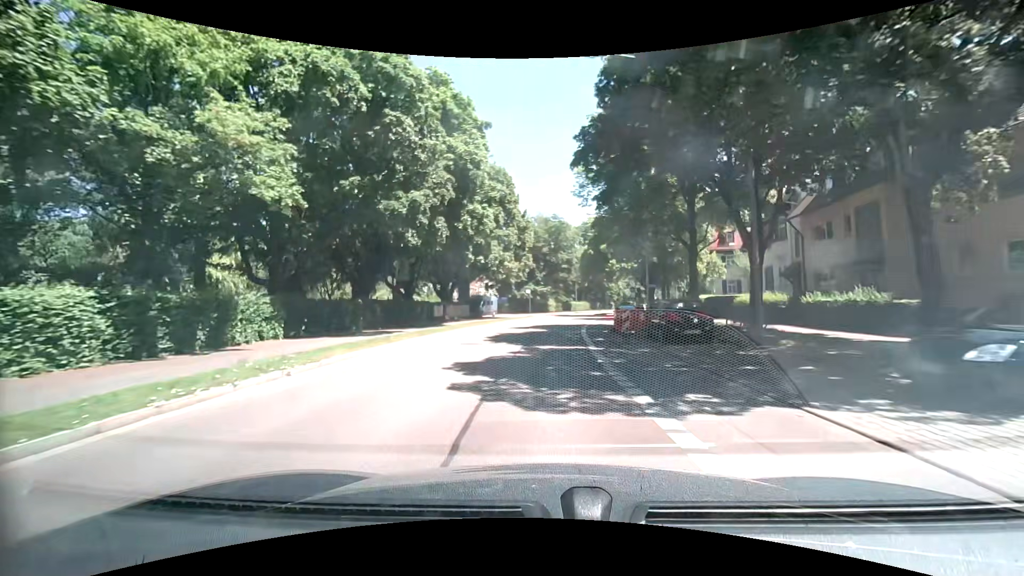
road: secondary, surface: asphalt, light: Day
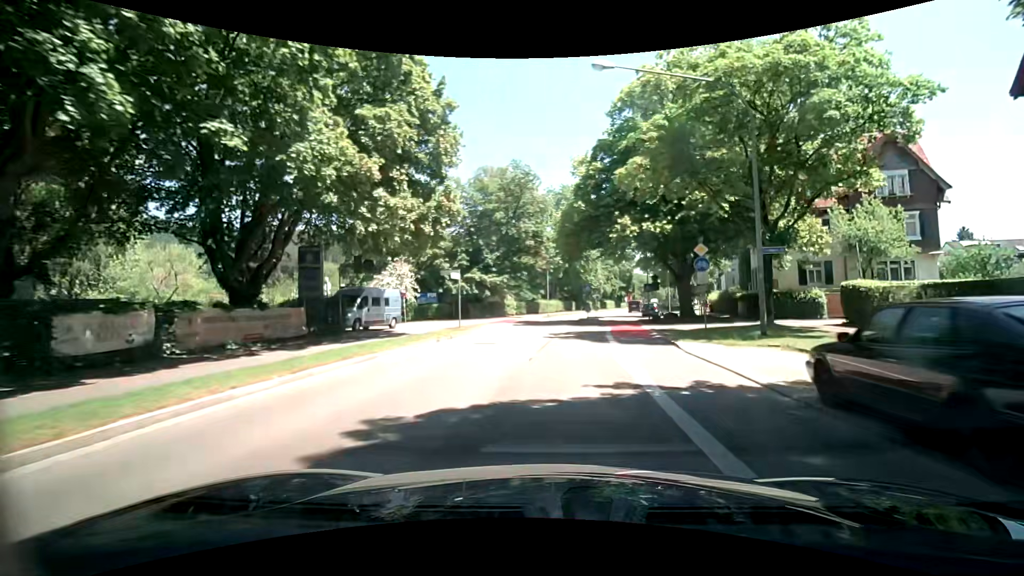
(+0.4, +29.8) m; +4°
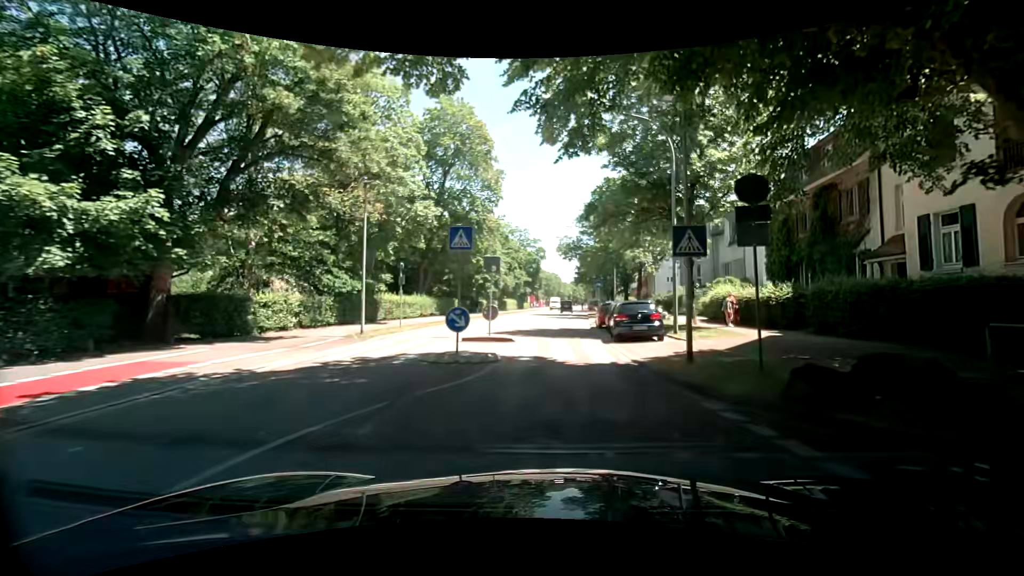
(+2.9, +33.3) m; +11°
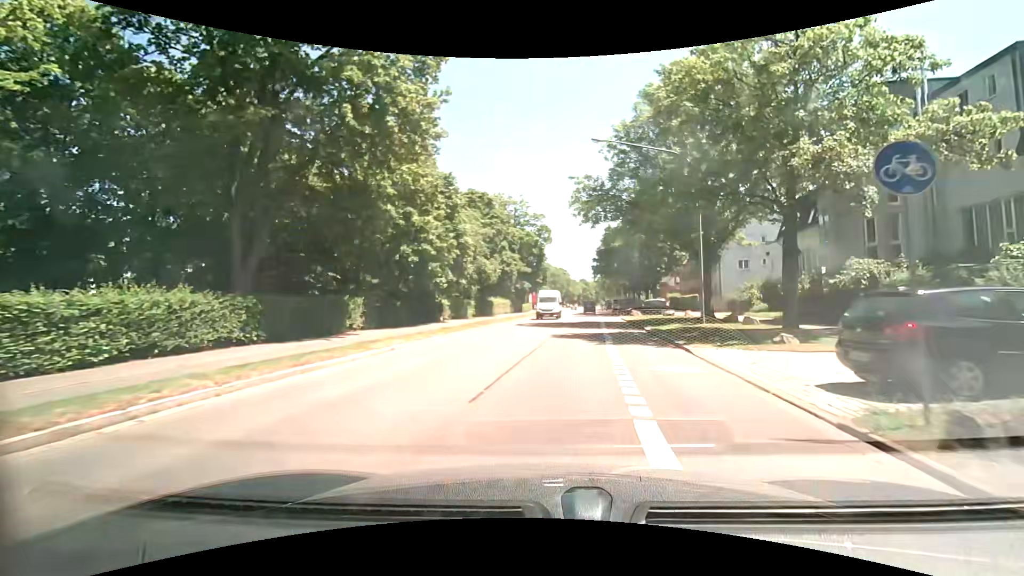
(+0.7, +29.8) m; +1°
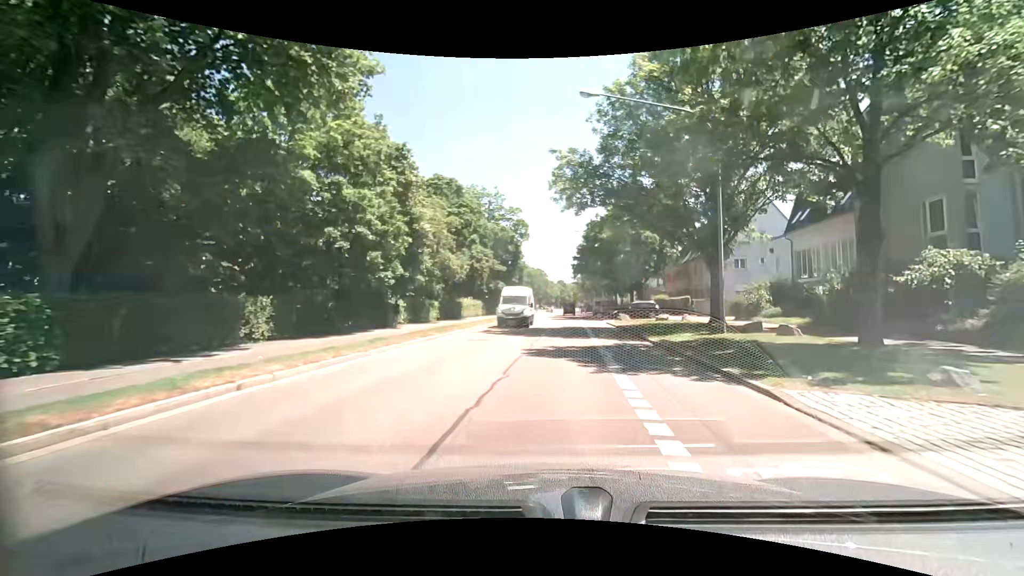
(0.0, +6.4) m; +1°
(0, +10) (+1, +20) (+1, +30) (+2, +40) (+2, +50) (+3, +60) (+3, +70) (+4, +80) (+4, +90) (+5, +100) m
